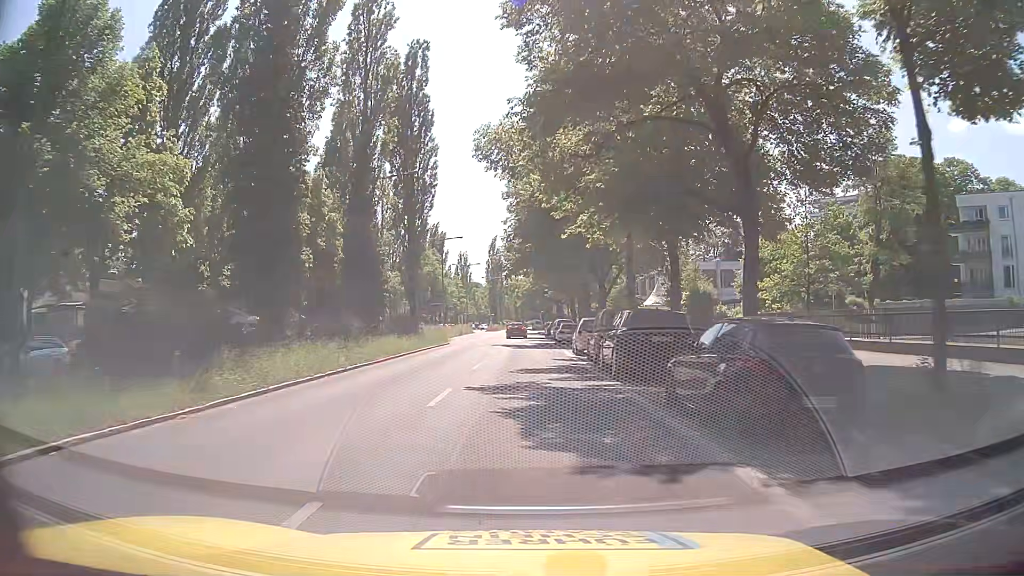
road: secondary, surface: asphalt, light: Day
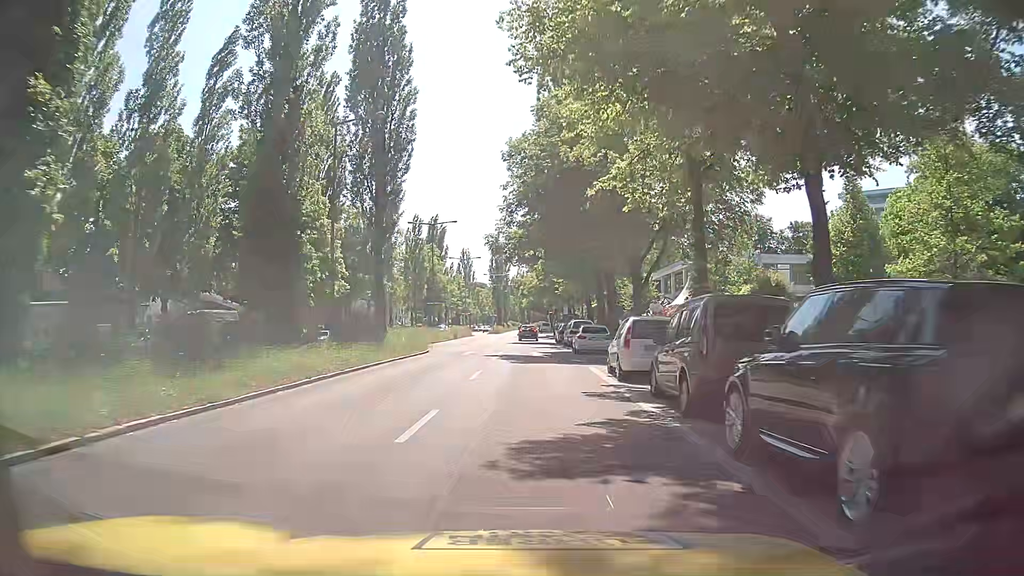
(-0.2, +12.1) m; -1°
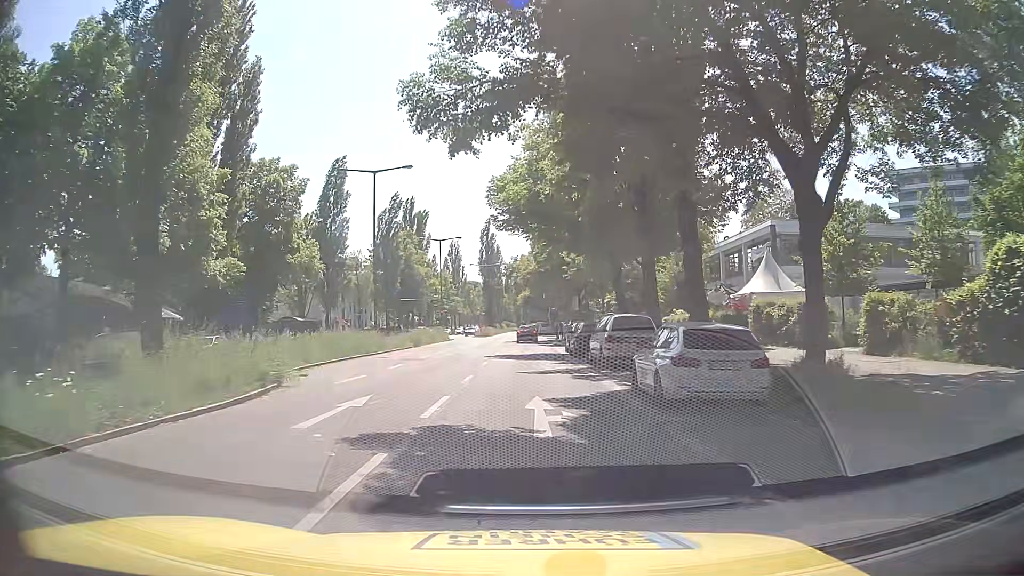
(0.0, +21.6) m; +1°
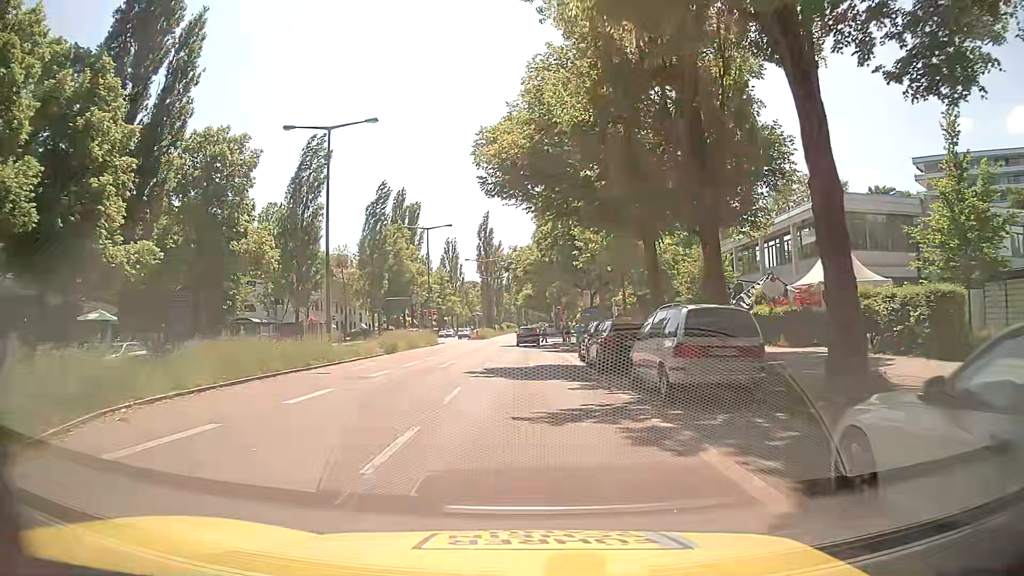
(-0.2, +9.5) m; -1°
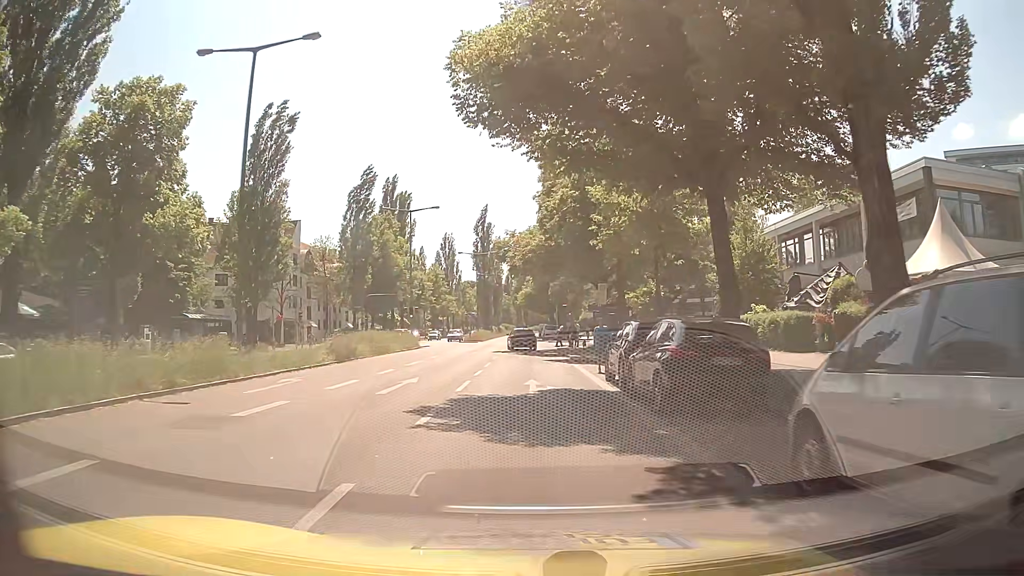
(0.0, +9.6) m; +1°
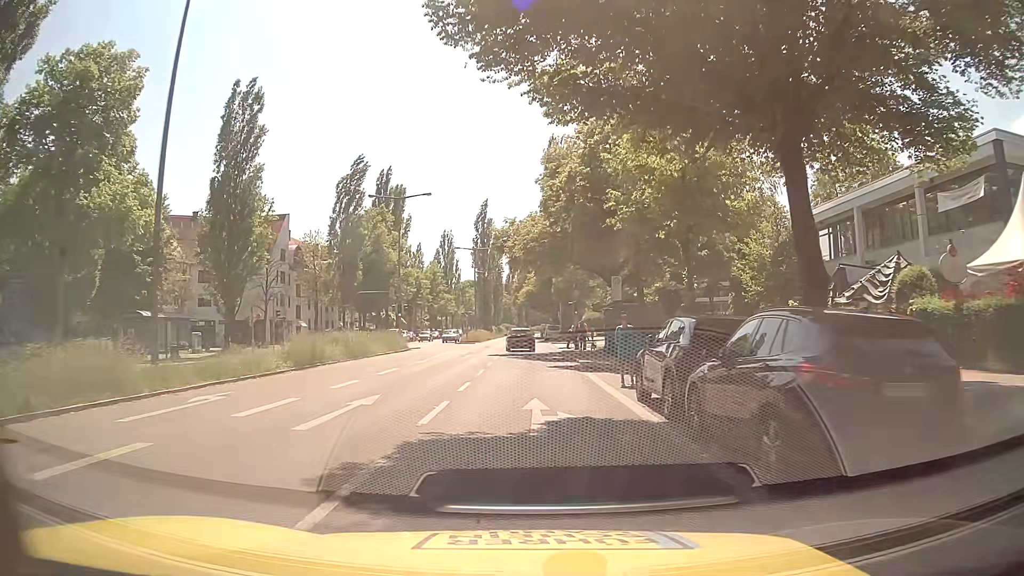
(-0.1, +5.3) m; 0°
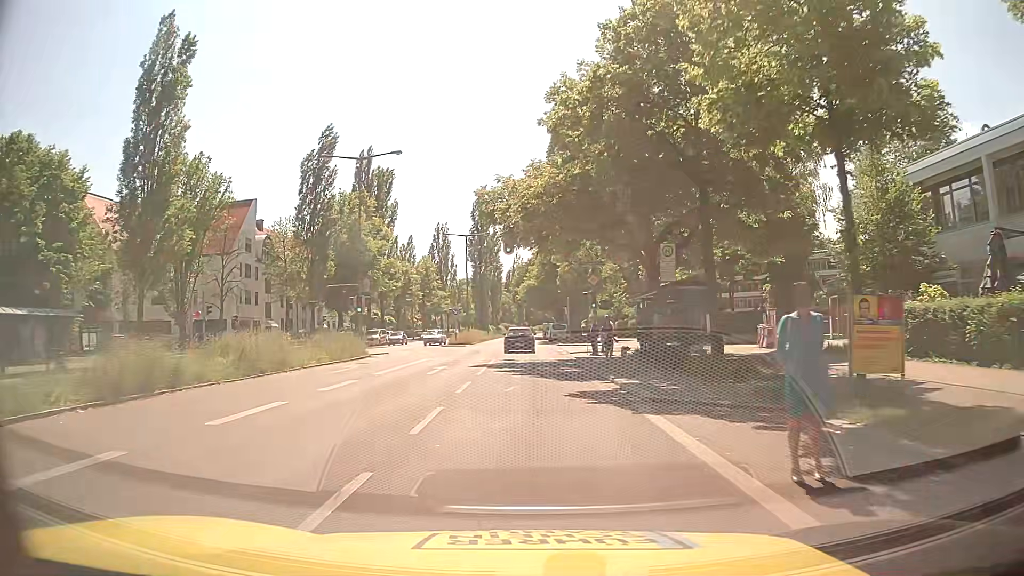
(-0.1, +11.5) m; 0°
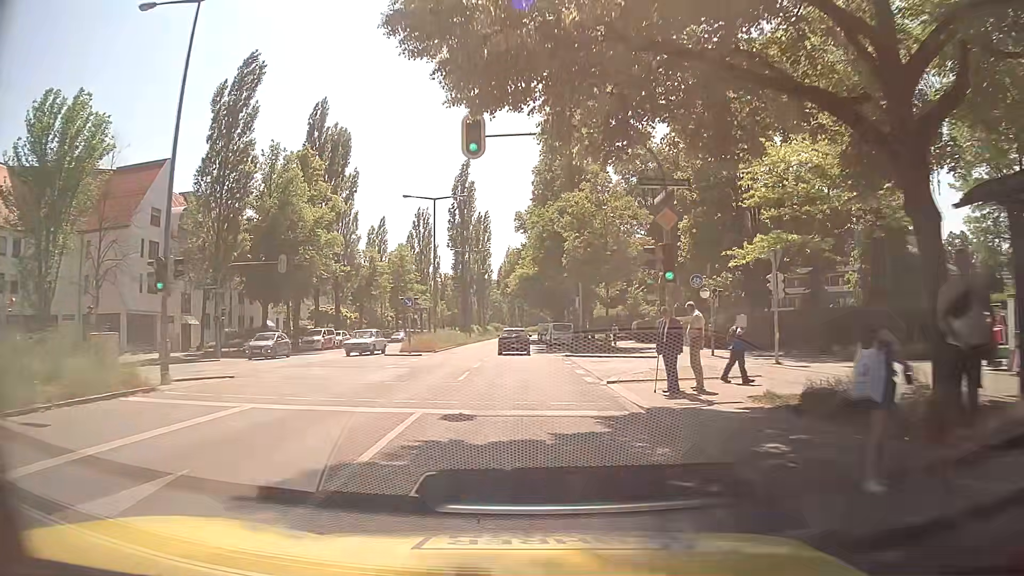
(0.0, +19.5) m; 0°
(0, +10) (0, +20) (0, +30) (0, +40) (-1, +50) (-1, +60) (-1, +70) (-1, +80) (-1, +90) (-1, +100) m
